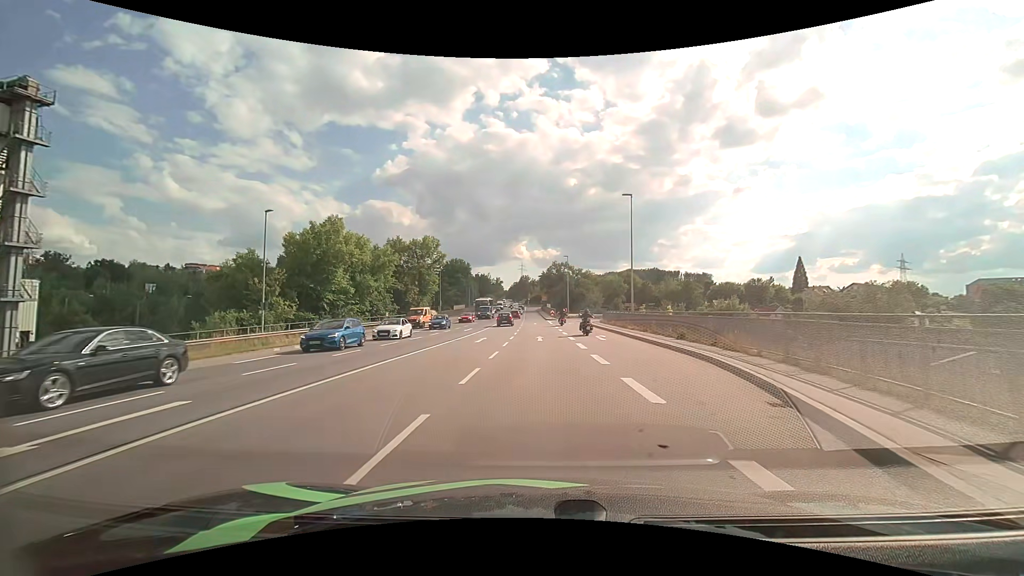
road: primary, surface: asphalt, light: Day
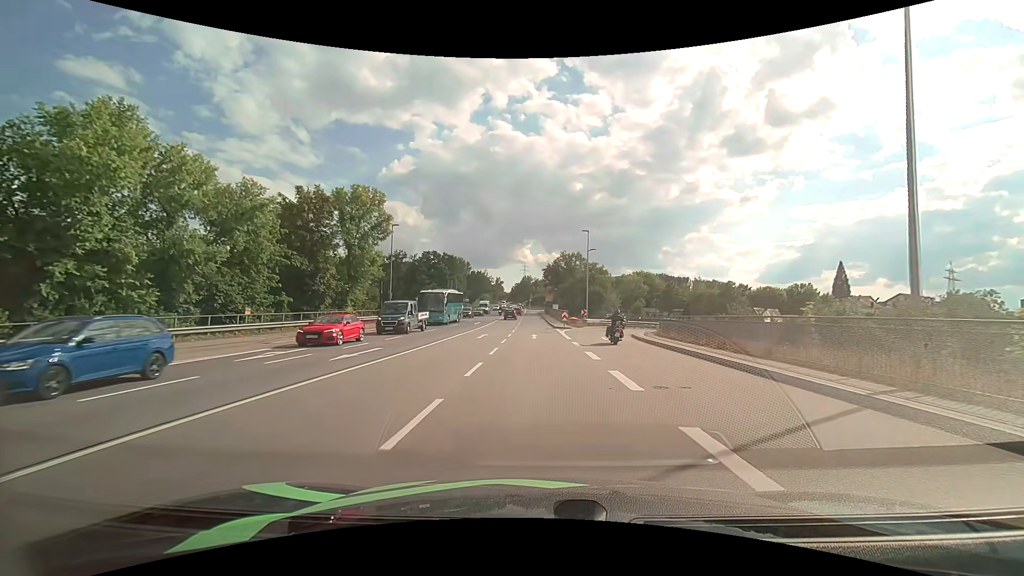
(0.0, +28.7) m; -1°
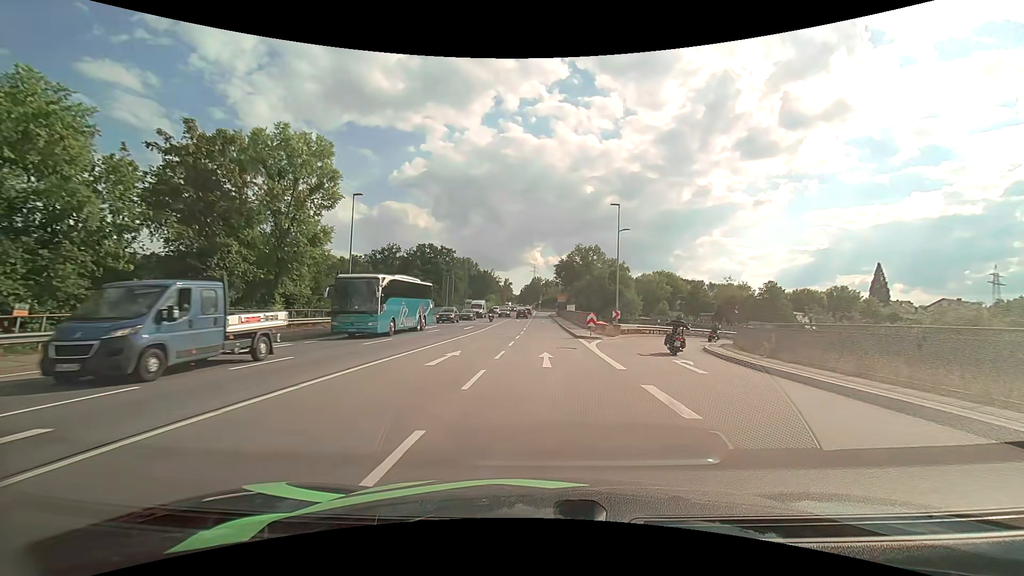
(-0.1, +14.3) m; -1°
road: primary_link
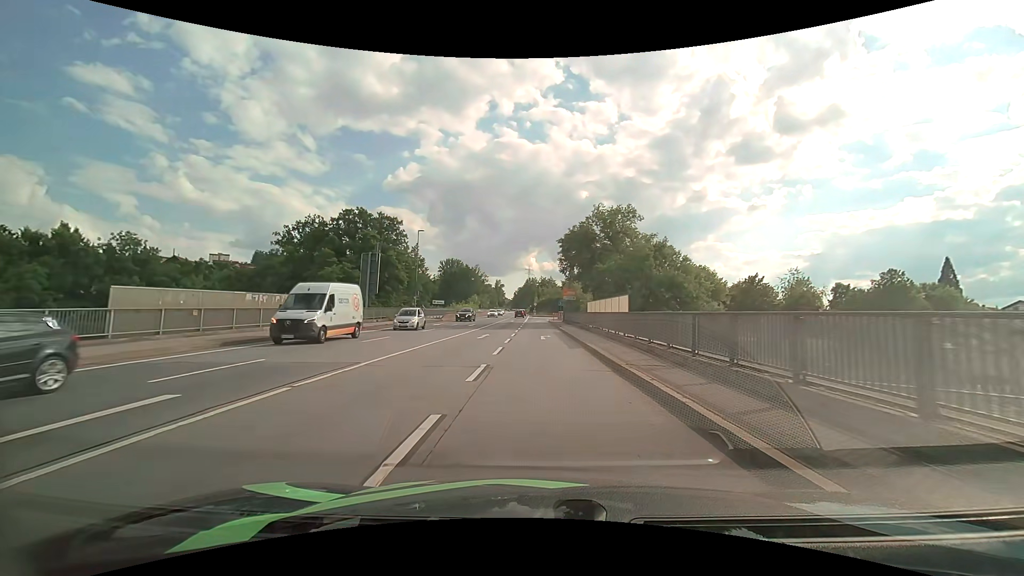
(+0.2, +35.8) m; +1°
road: primary
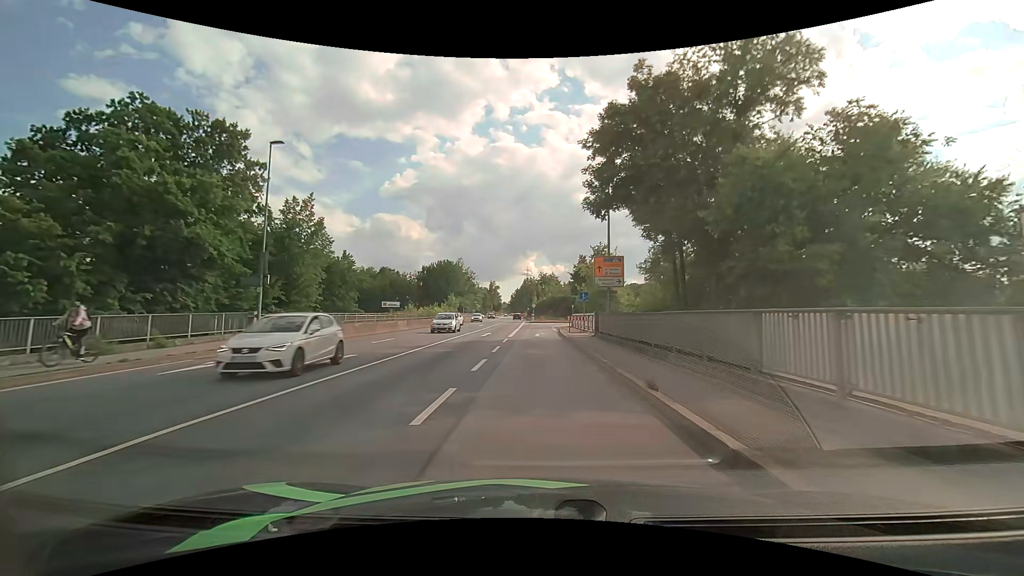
(0.0, +33.1) m; 0°
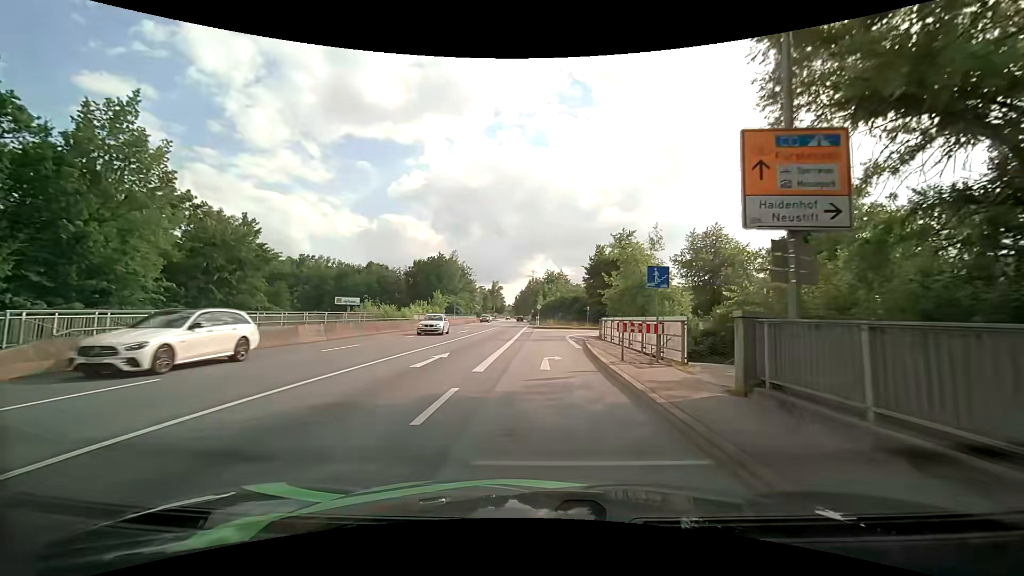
(-0.1, +18.0) m; -1°
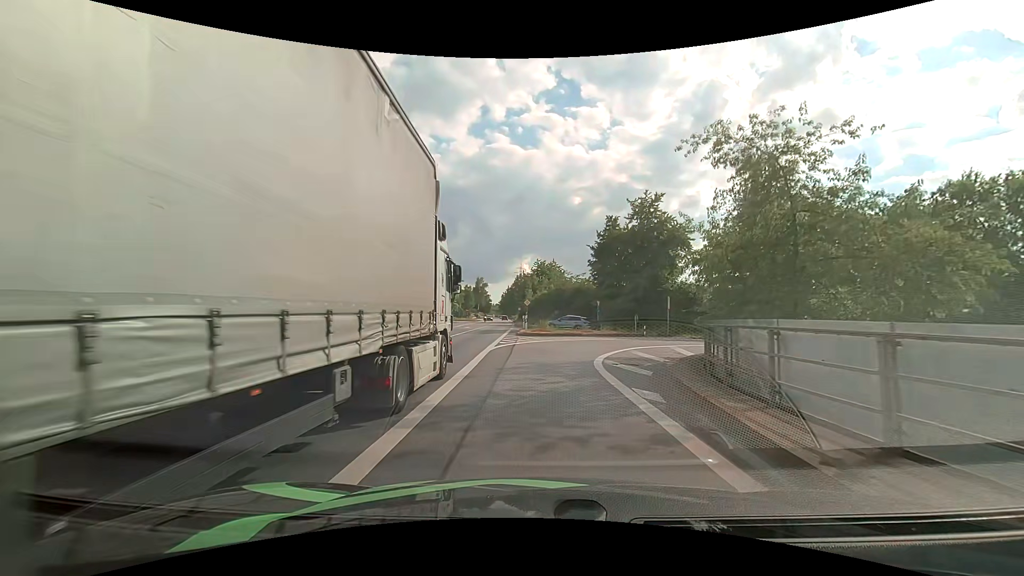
(0.0, +21.3) m; +1°
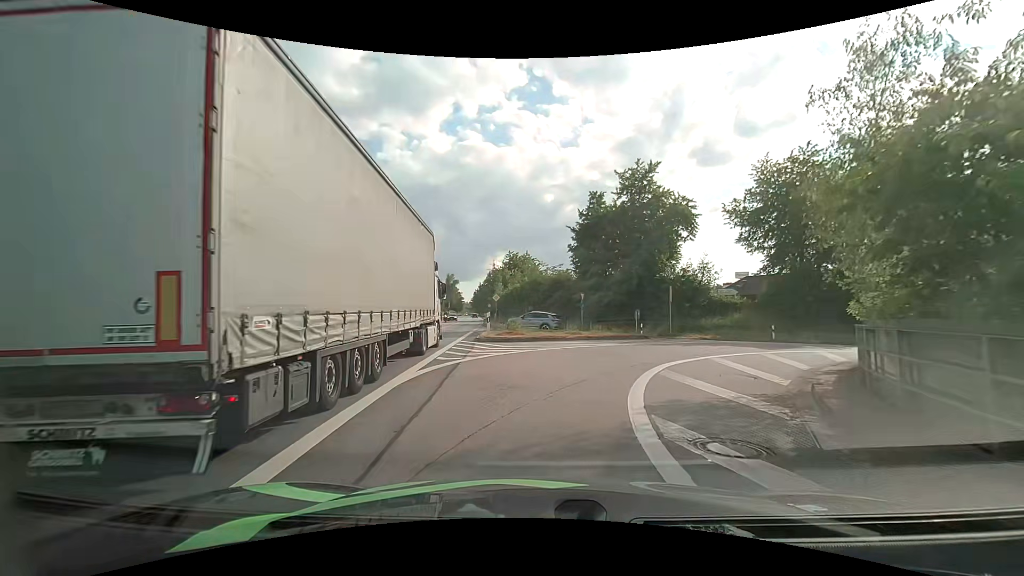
(+0.3, +9.5) m; +3°
(+1, +10) (+4, +19) (+11, +26) (+20, +31) (+30, +35) (+39, +38) (+48, +43) (+56, +48) (+64, +55) (+71, +61) m
